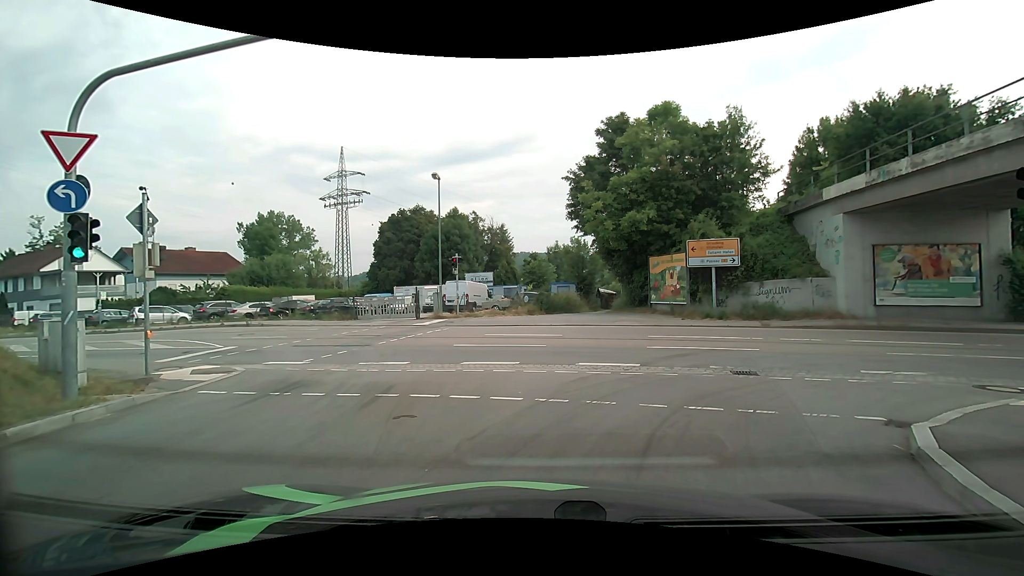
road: primary_link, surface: asphalt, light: Day
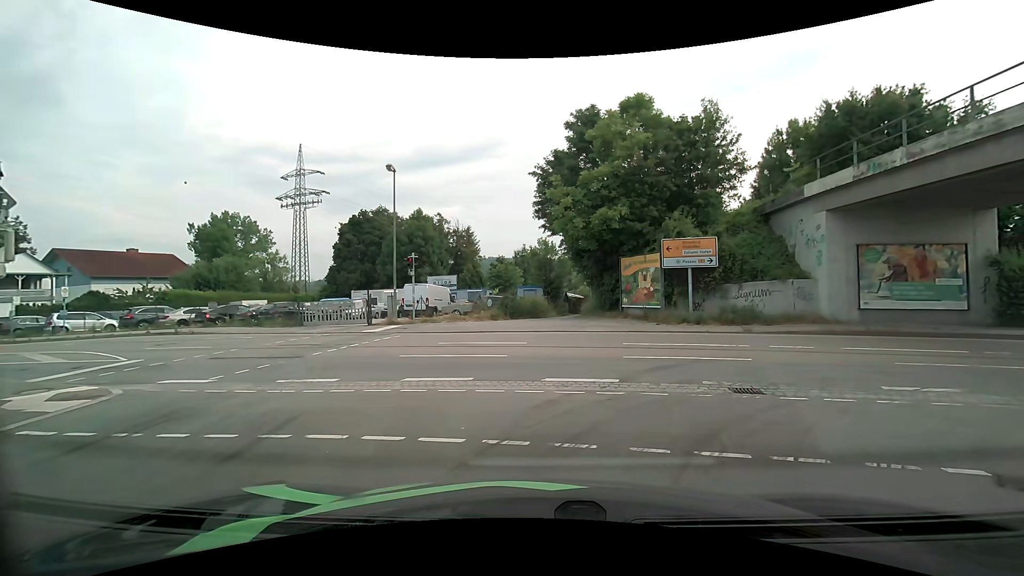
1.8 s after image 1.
(+0.1, +2.4) m; +5°
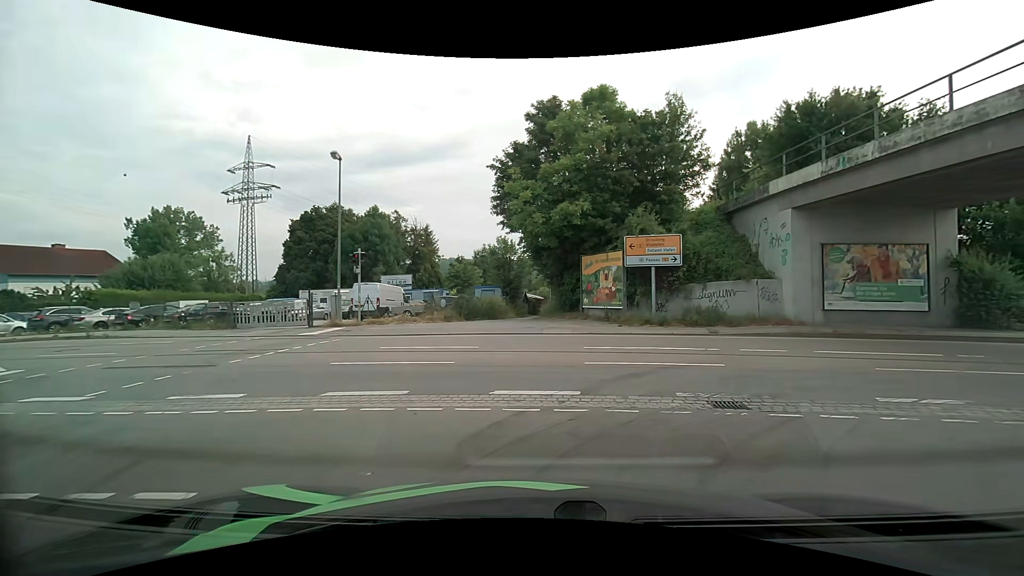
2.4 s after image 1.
(+0.1, +1.7) m; +7°
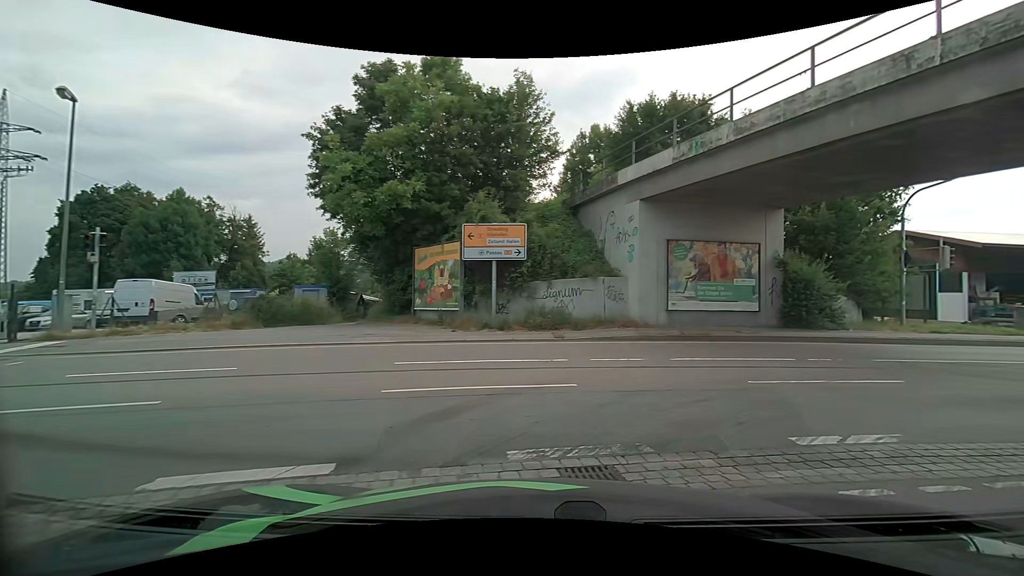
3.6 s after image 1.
(+0.5, +4.0) m; +16°
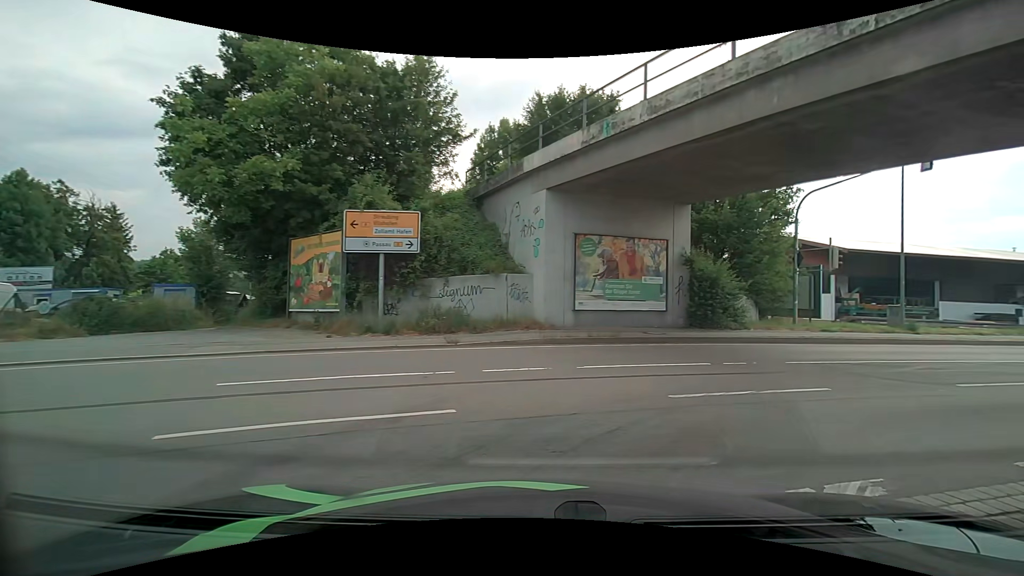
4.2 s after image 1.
(+0.2, +2.2) m; +10°
